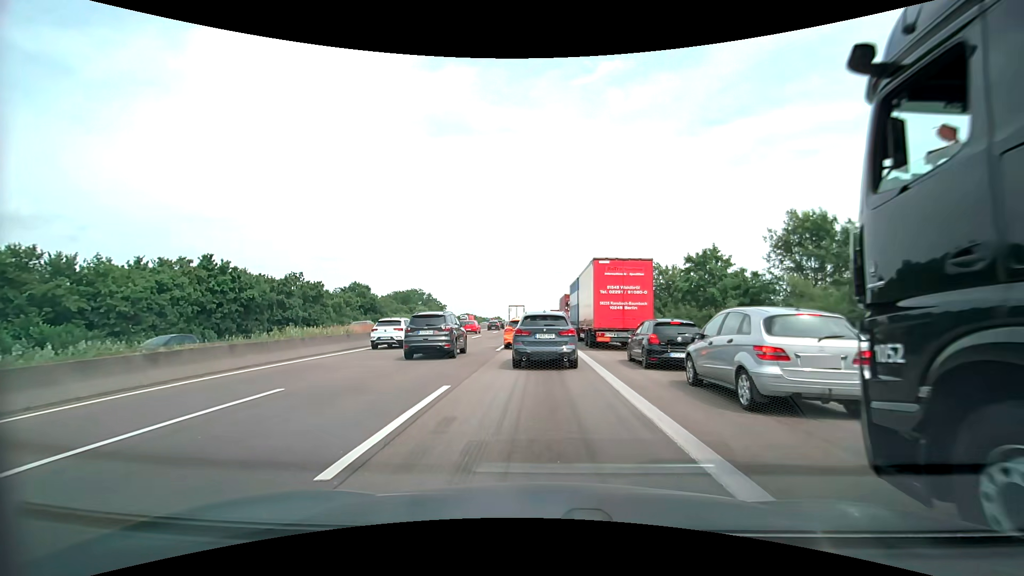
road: motorway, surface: asphalt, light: Day
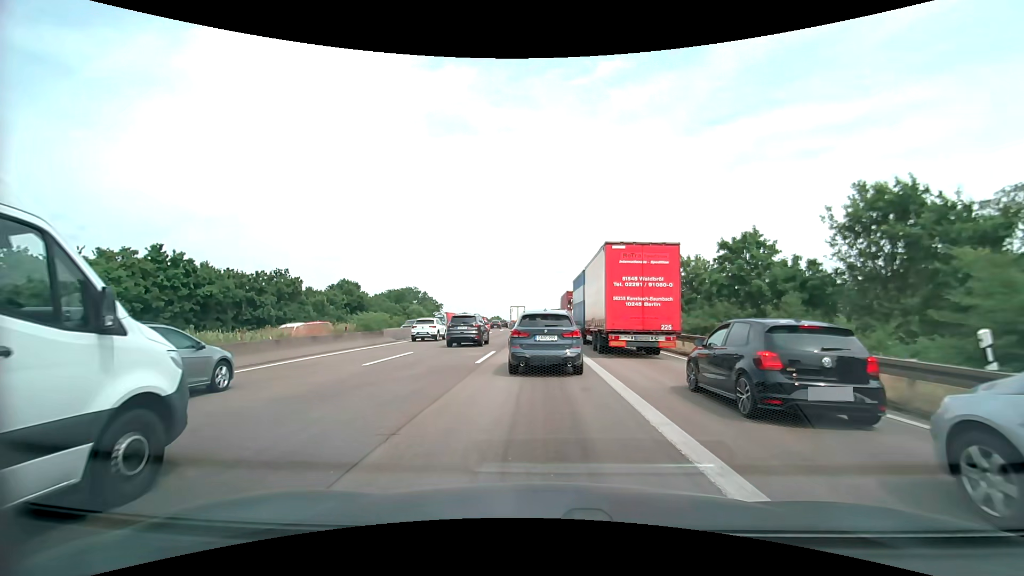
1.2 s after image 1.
(0.0, +6.9) m; 0°
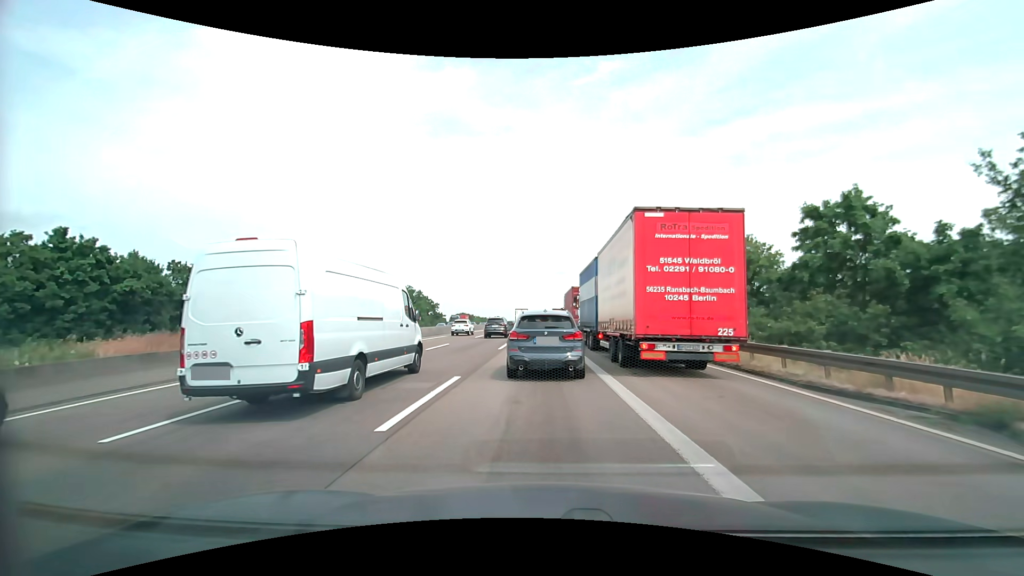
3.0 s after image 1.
(0.0, +9.4) m; 0°
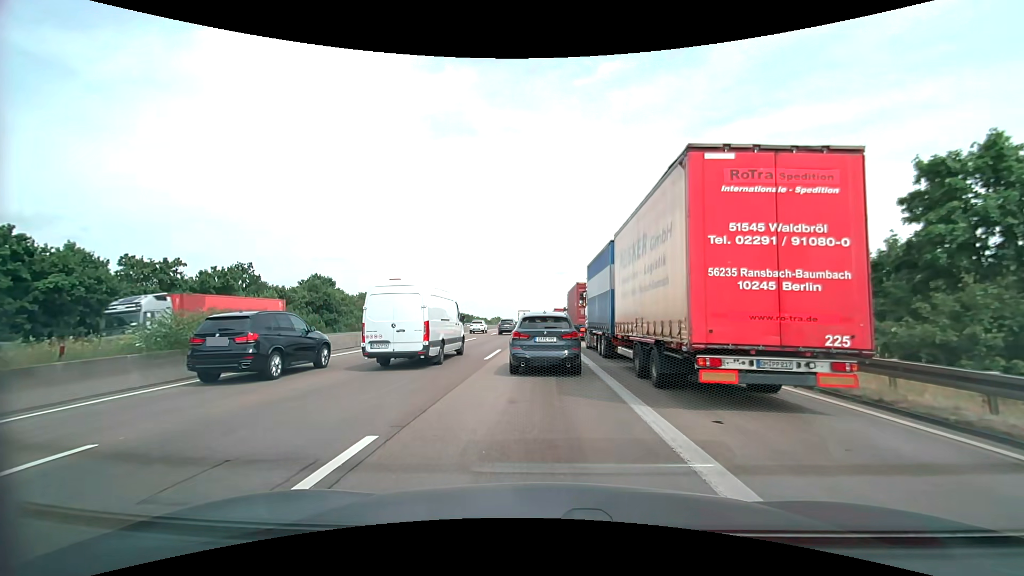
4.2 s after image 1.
(0.0, +6.2) m; 0°
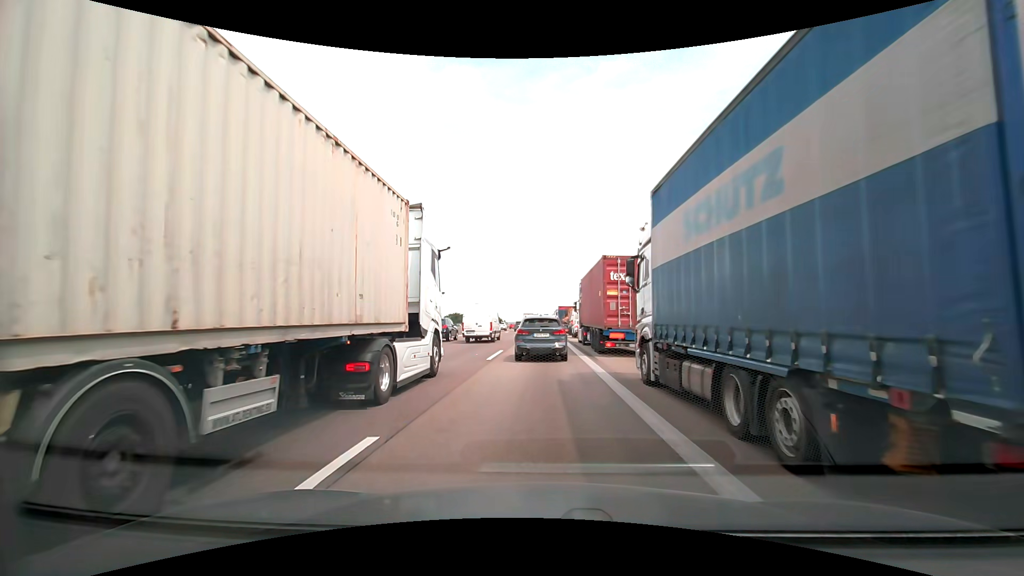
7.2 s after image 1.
(0.0, +18.1) m; +1°
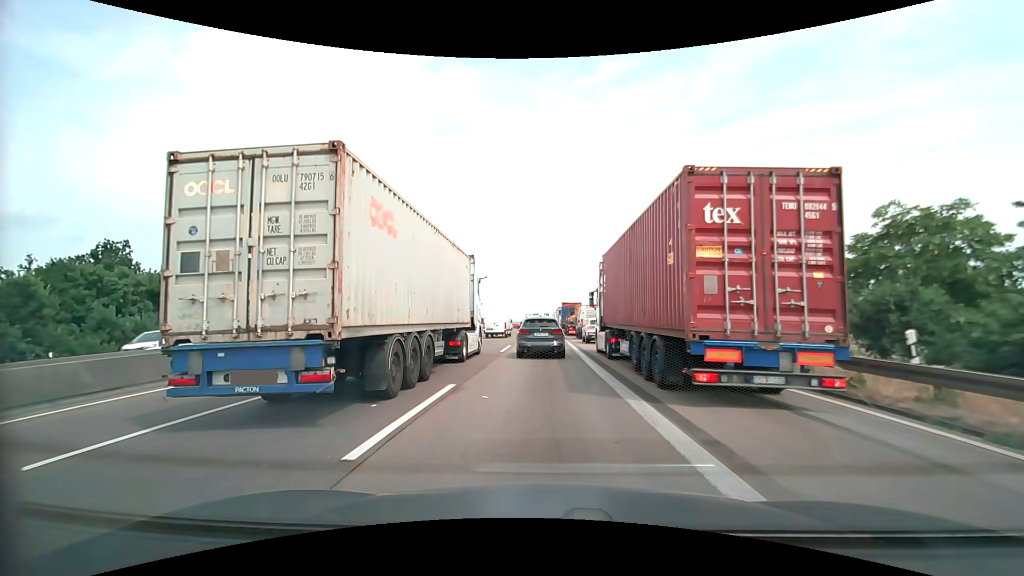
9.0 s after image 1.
(-0.3, +13.1) m; -2°
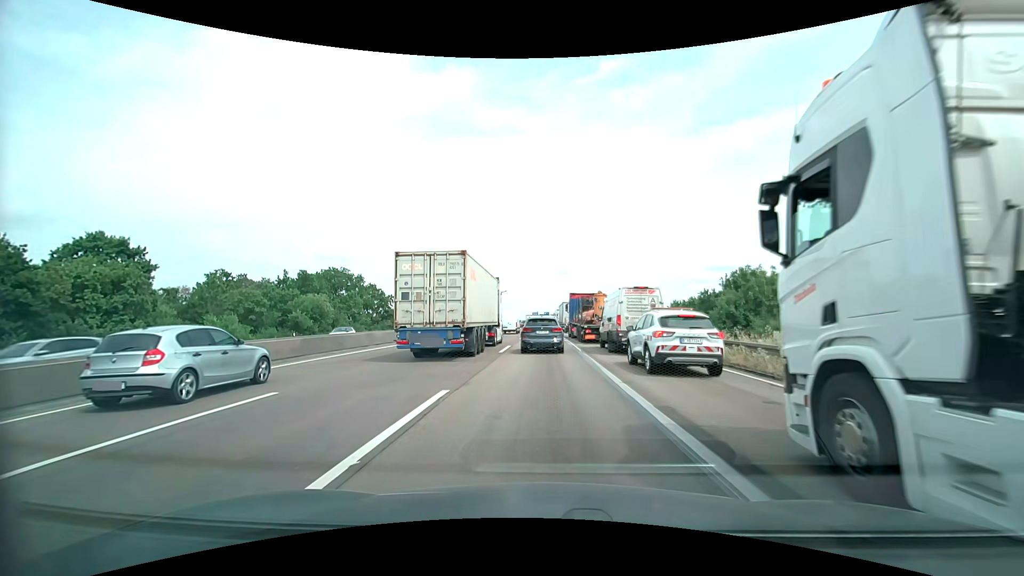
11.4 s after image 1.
(+0.2, +19.1) m; +1°
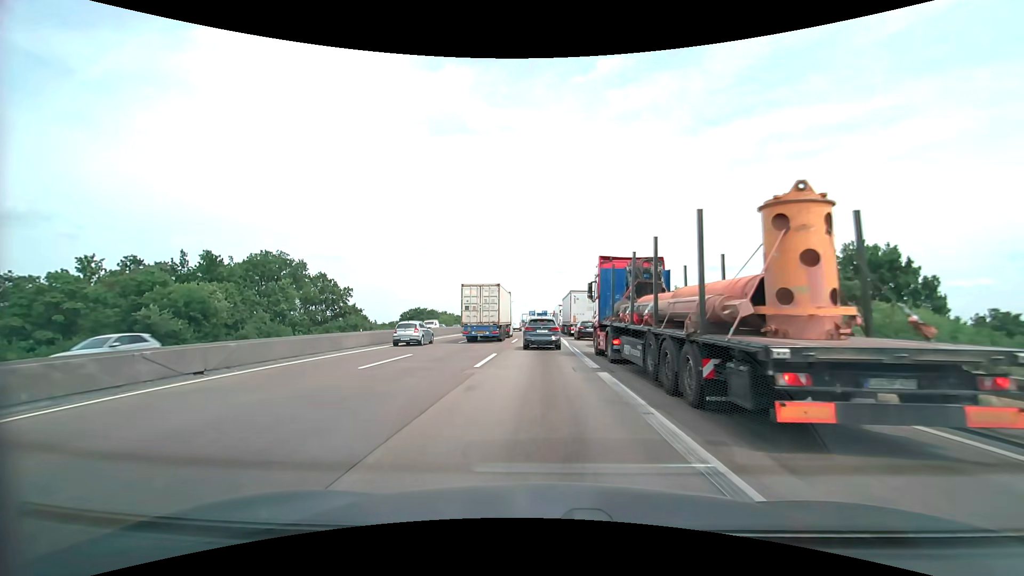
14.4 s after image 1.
(0.0, +25.1) m; 0°
(0, +10) (0, +20) (0, +30) (0, +40) (0, +50) (0, +60) (0, +70) (0, +80) (0, +90) (0, +100) m
